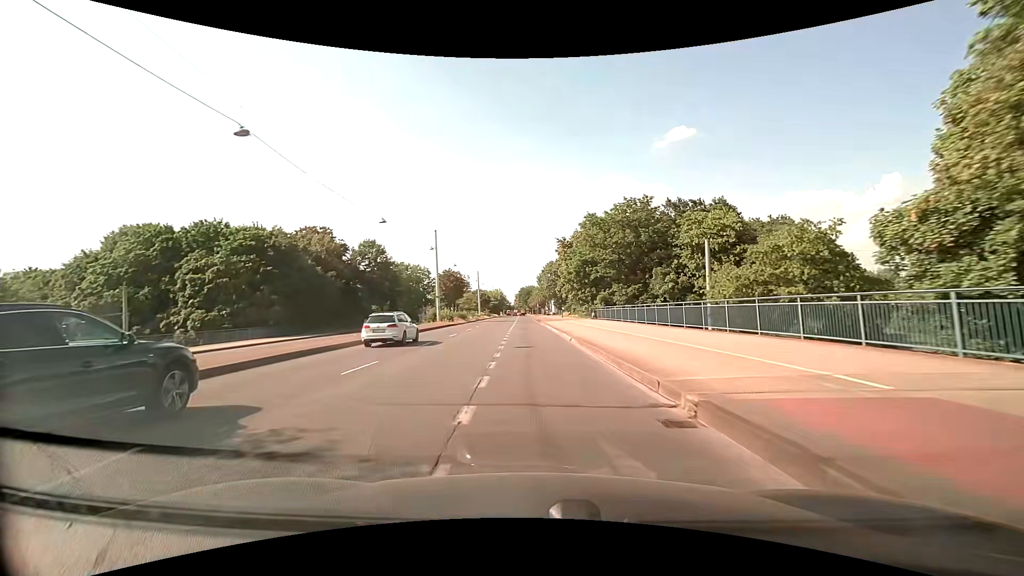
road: primary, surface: asphalt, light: Day
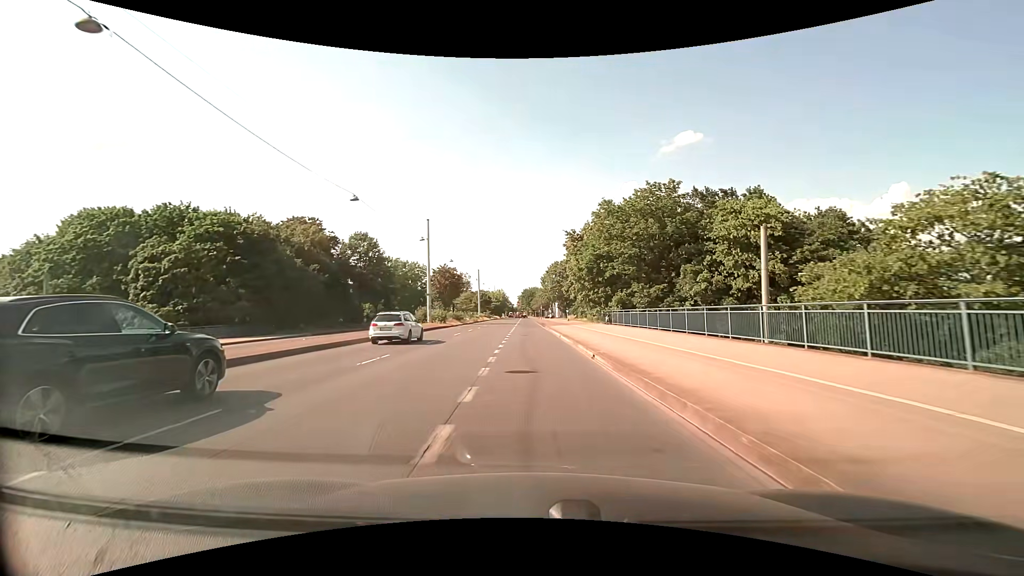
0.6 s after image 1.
(-0.1, +7.6) m; 0°
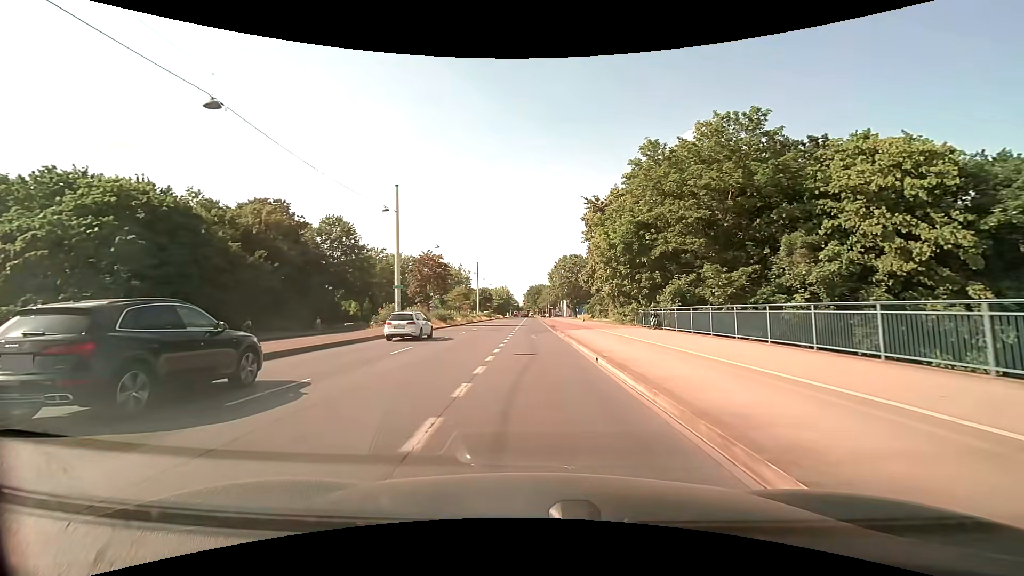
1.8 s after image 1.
(0.0, +15.1) m; -1°
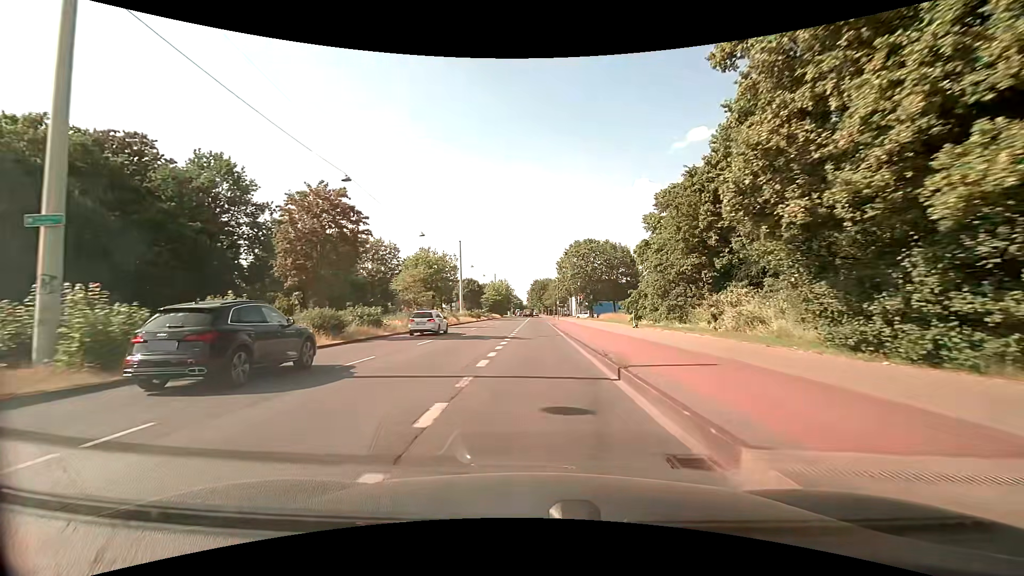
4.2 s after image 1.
(-0.1, +30.0) m; -1°
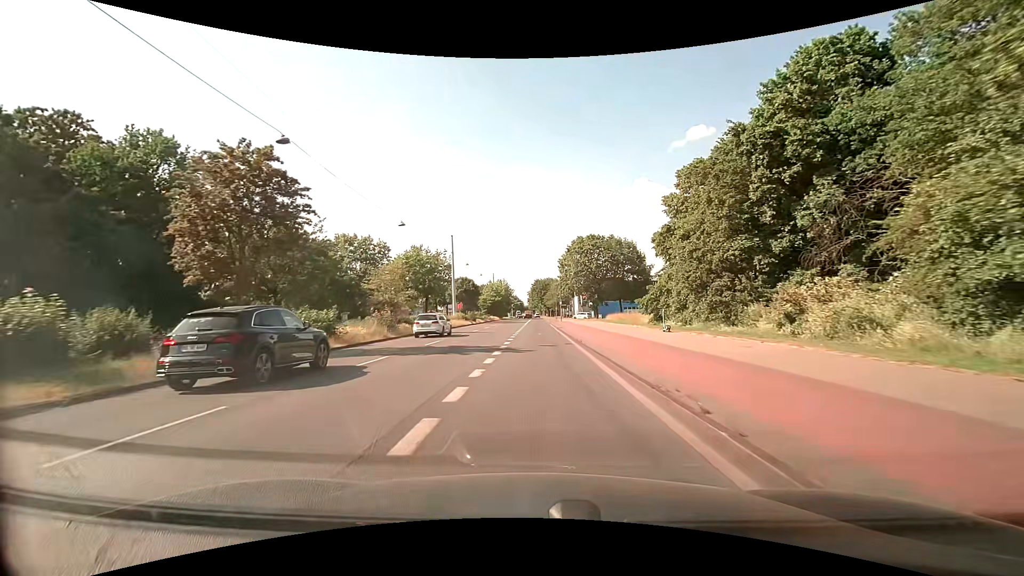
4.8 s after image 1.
(0.0, +7.4) m; 0°
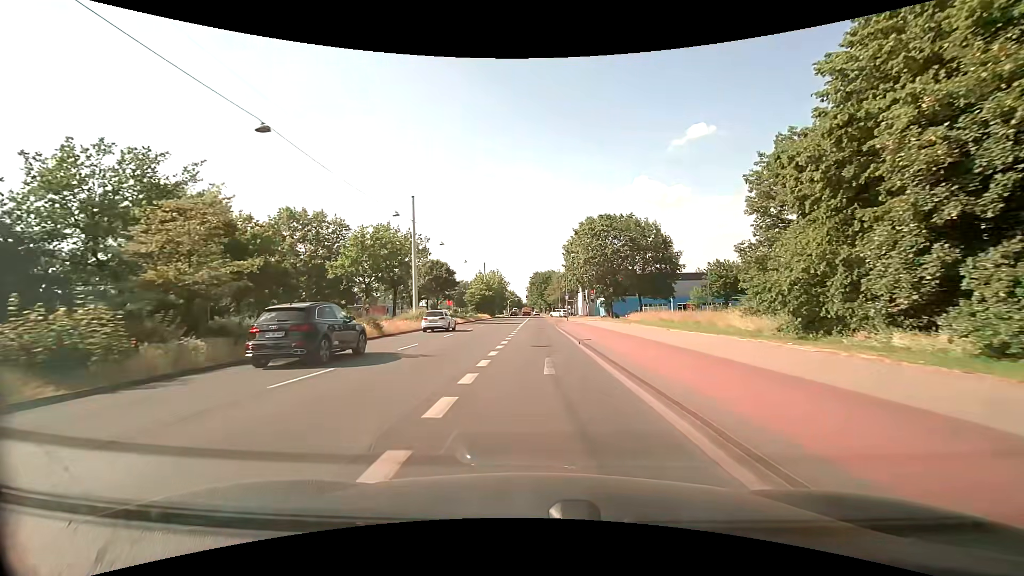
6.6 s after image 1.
(0.0, +21.7) m; 0°
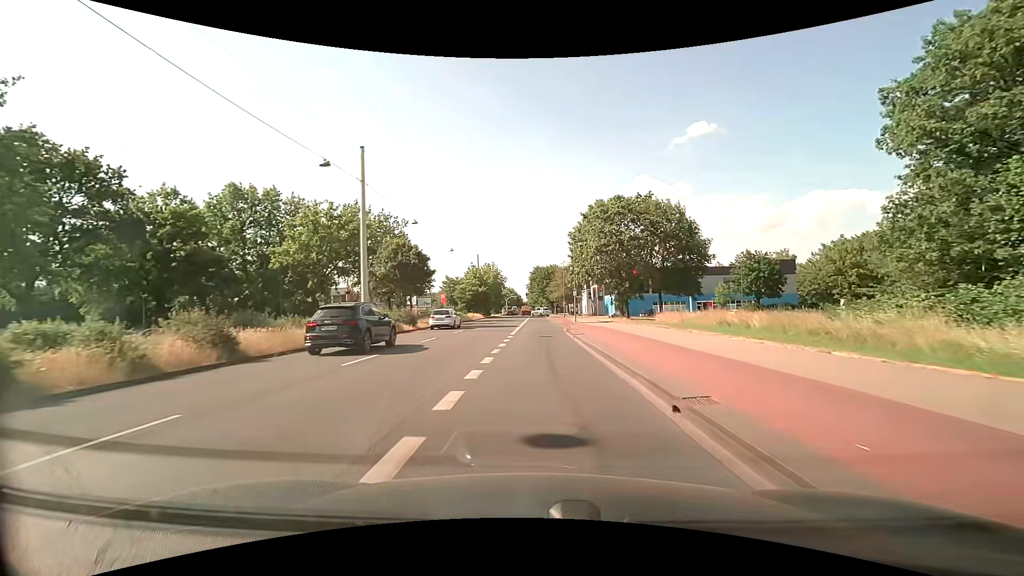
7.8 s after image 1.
(0.0, +13.9) m; 0°
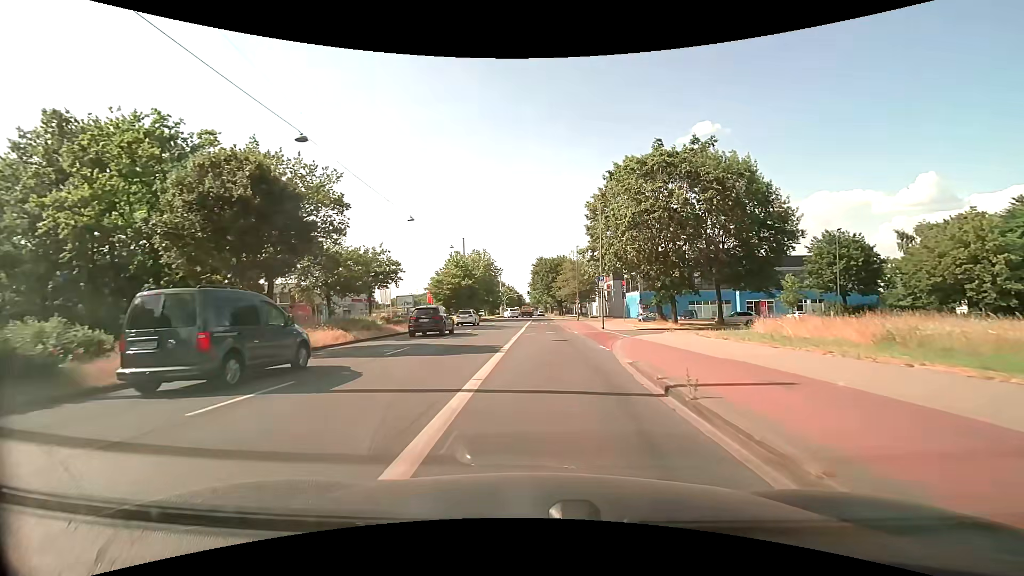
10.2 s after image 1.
(0.0, +22.8) m; 0°
(0, +10) (+1, +20) (+3, +30) (+8, +38) (+15, +45) (+24, +49) (+34, +51) (+44, +49) (+52, +45) (+60, +38) m
